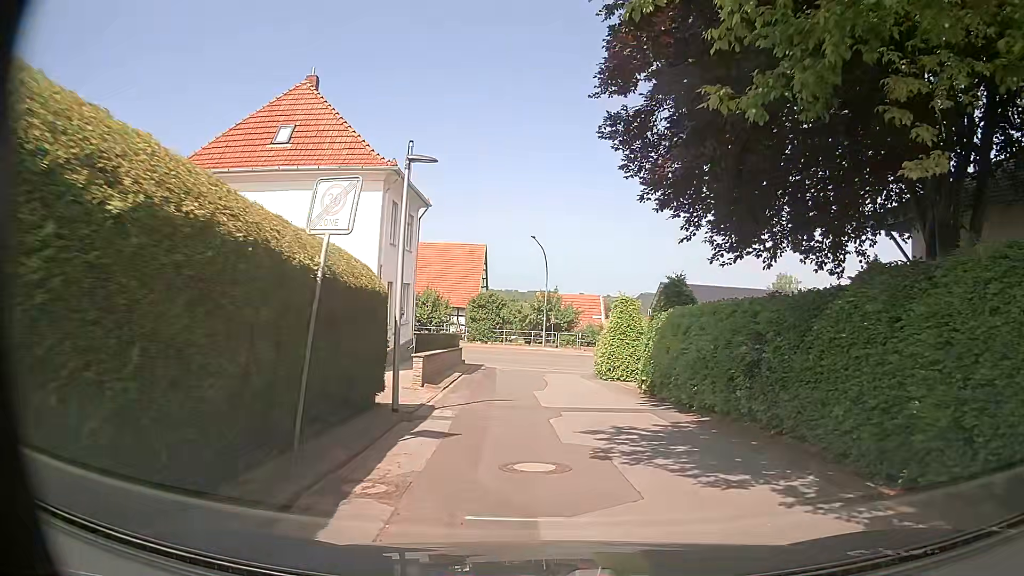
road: residential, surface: asphalt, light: Day
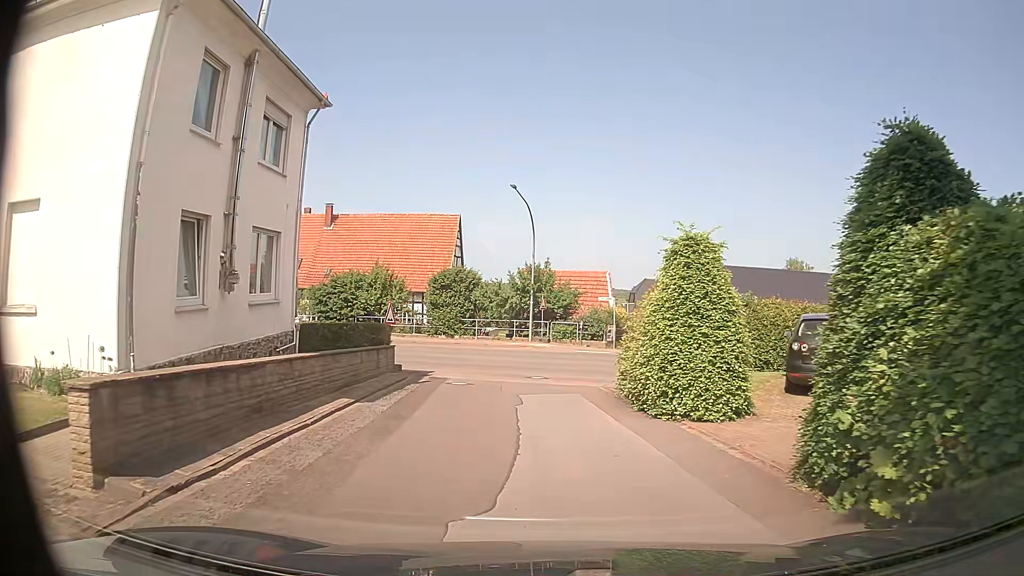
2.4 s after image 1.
(+0.3, +13.8) m; +3°
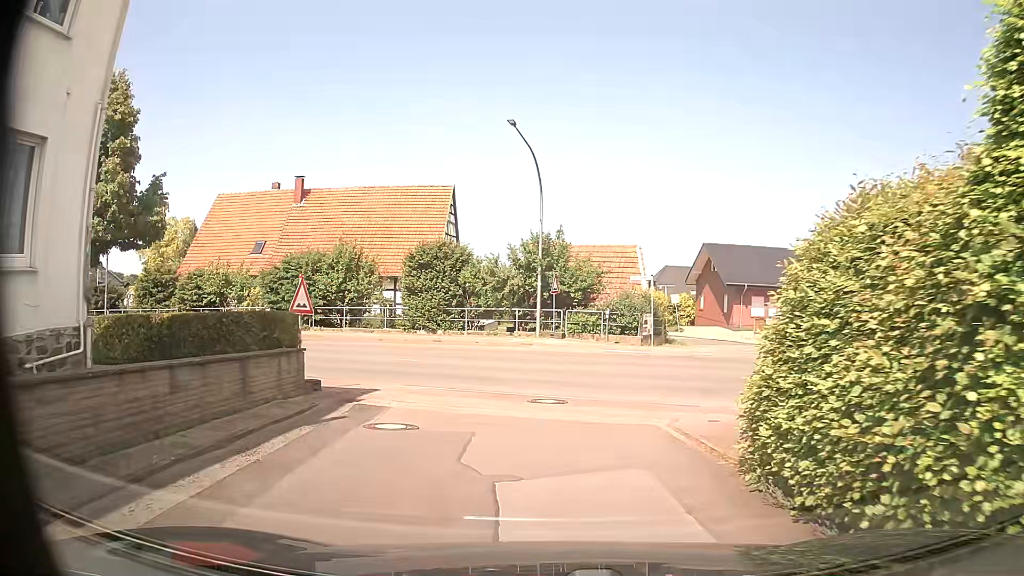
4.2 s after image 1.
(-0.4, +9.3) m; -3°
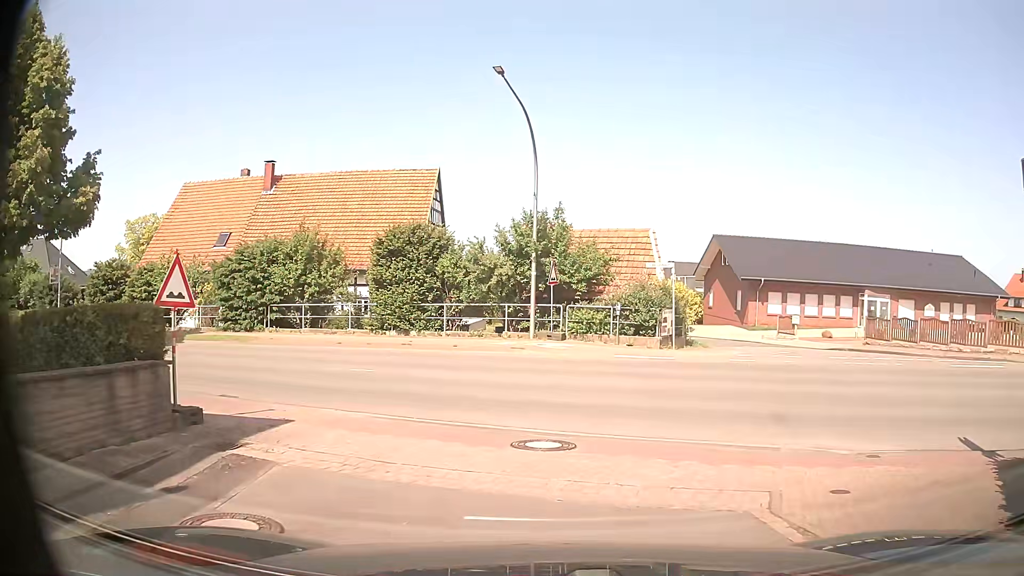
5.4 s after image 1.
(0.0, +4.8) m; 0°
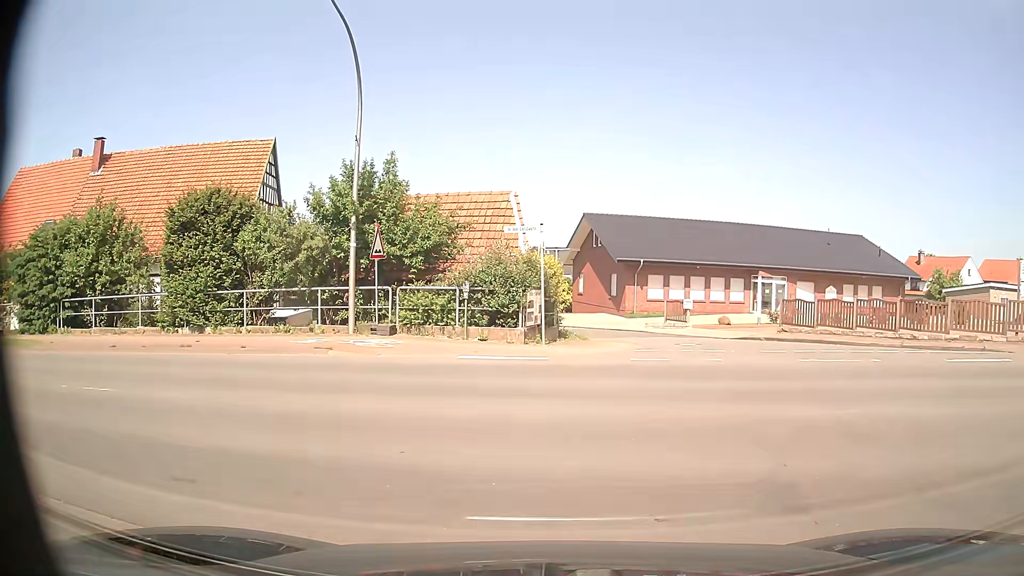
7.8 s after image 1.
(+0.5, +5.4) m; +15°
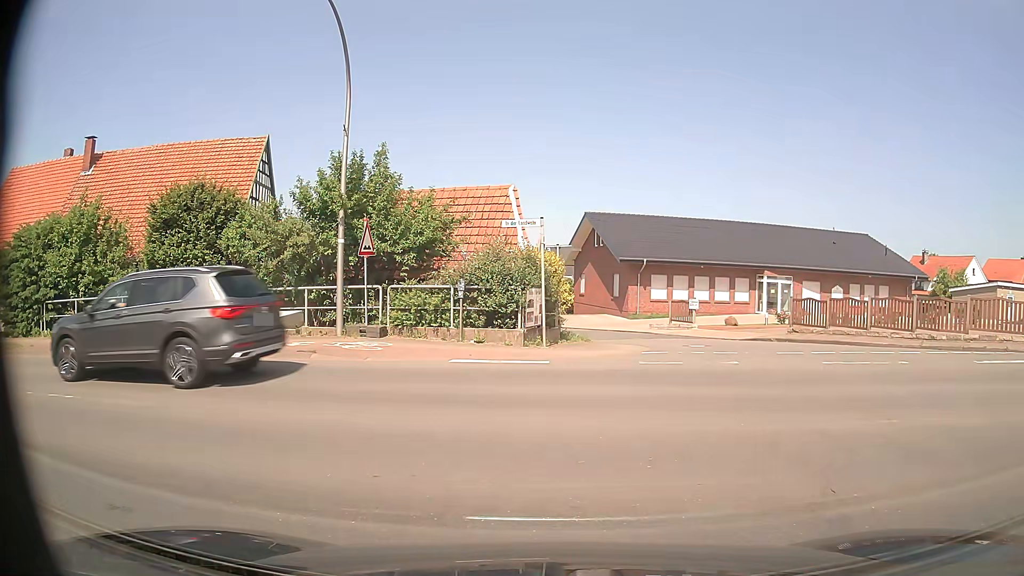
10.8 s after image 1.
(0.0, +1.0) m; 0°
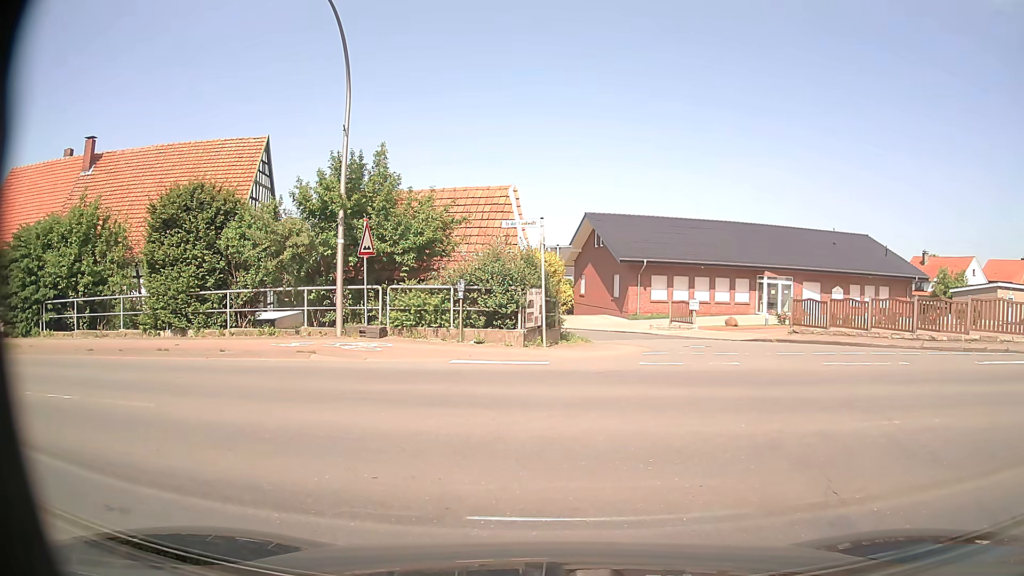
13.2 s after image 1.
(0.0, 0.0) m; 0°
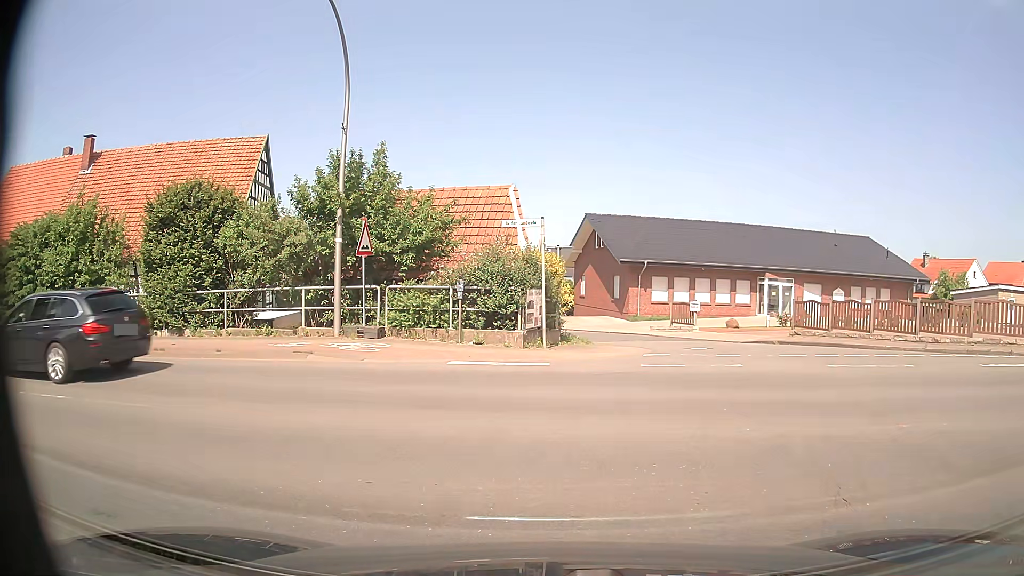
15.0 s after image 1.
(0.0, +0.2) m; 0°
